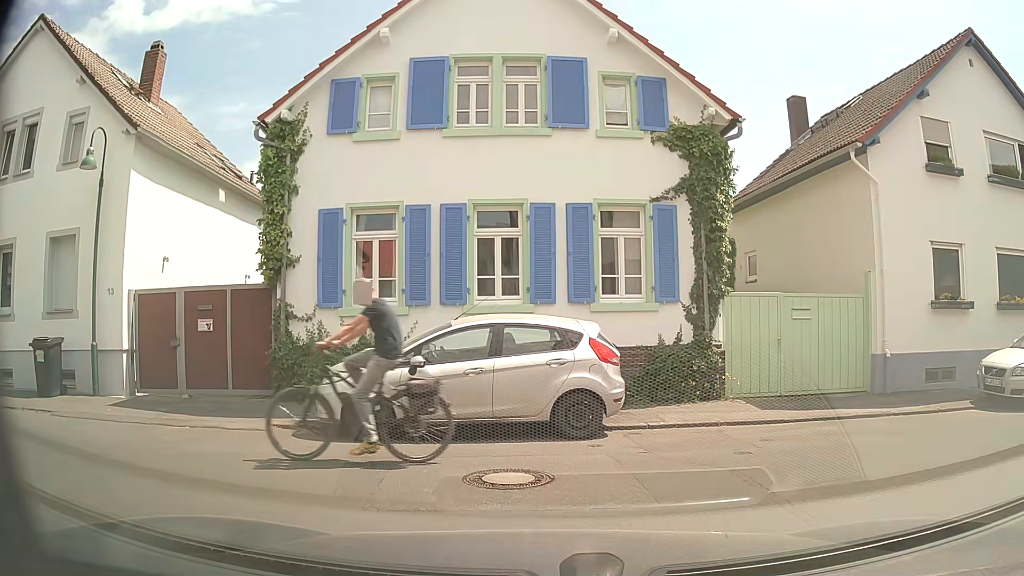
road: tertiary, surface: sett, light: Day
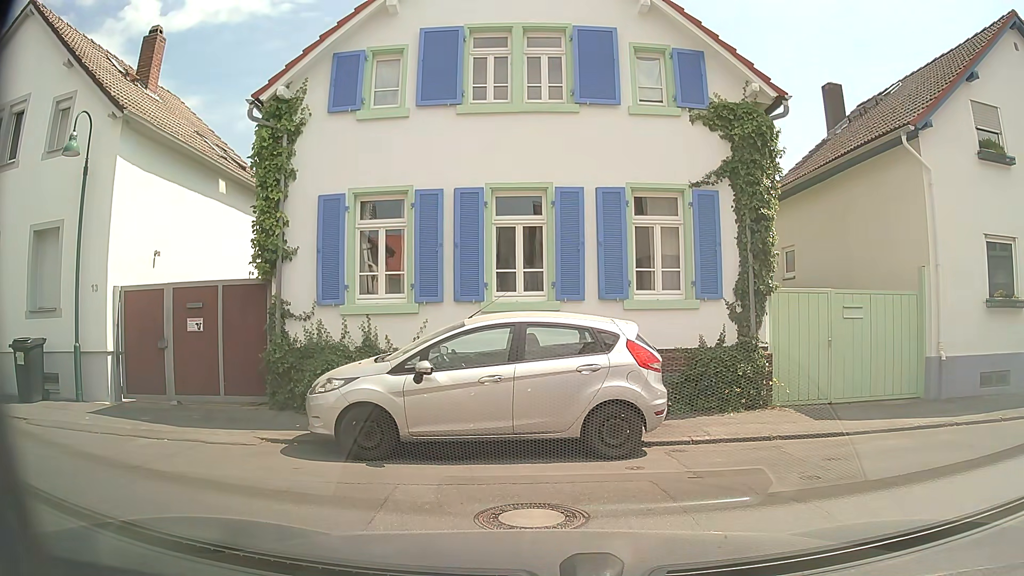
(0.0, +1.2) m; 0°
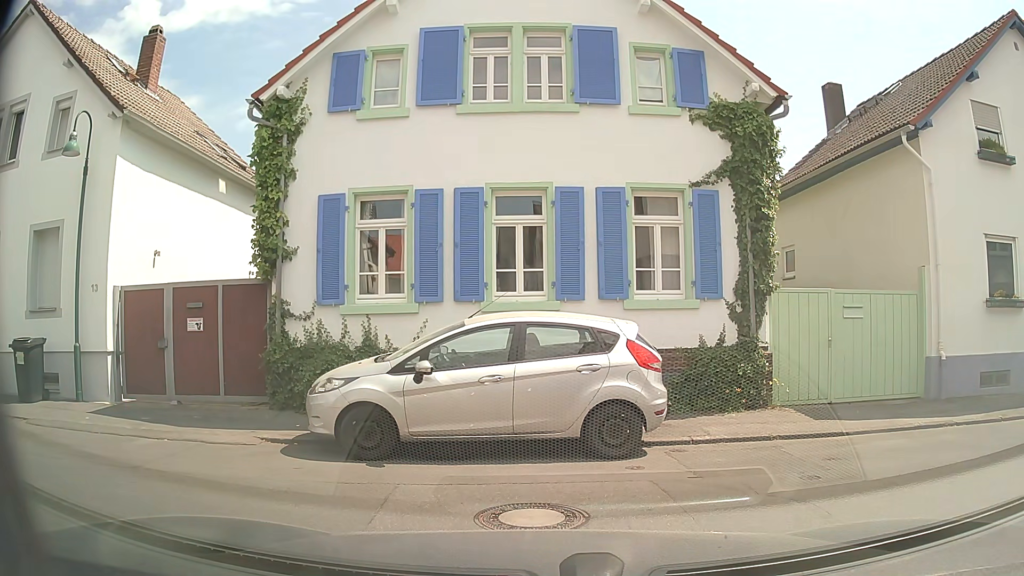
(0.0, 0.0) m; 0°
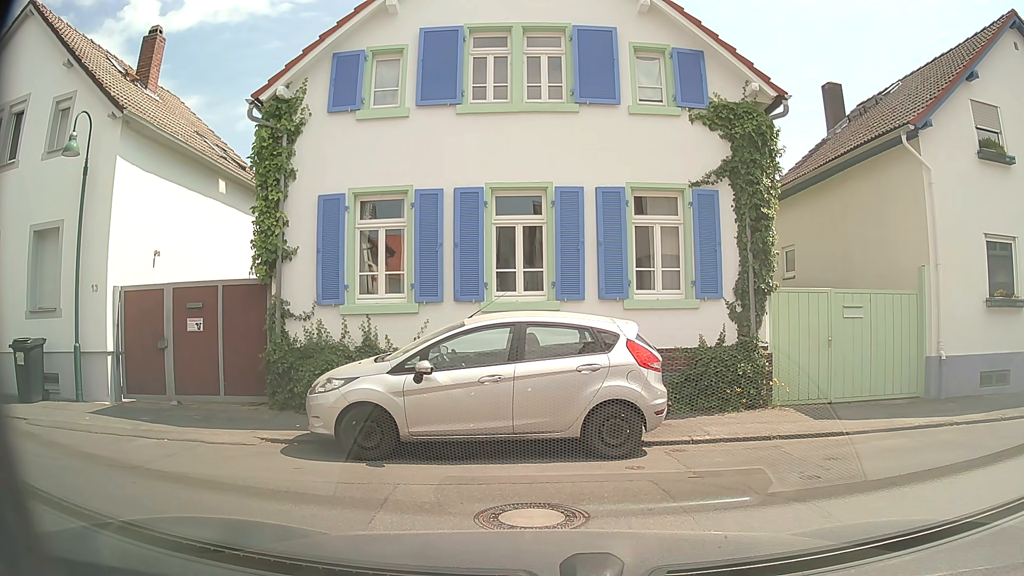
(0.0, 0.0) m; 0°
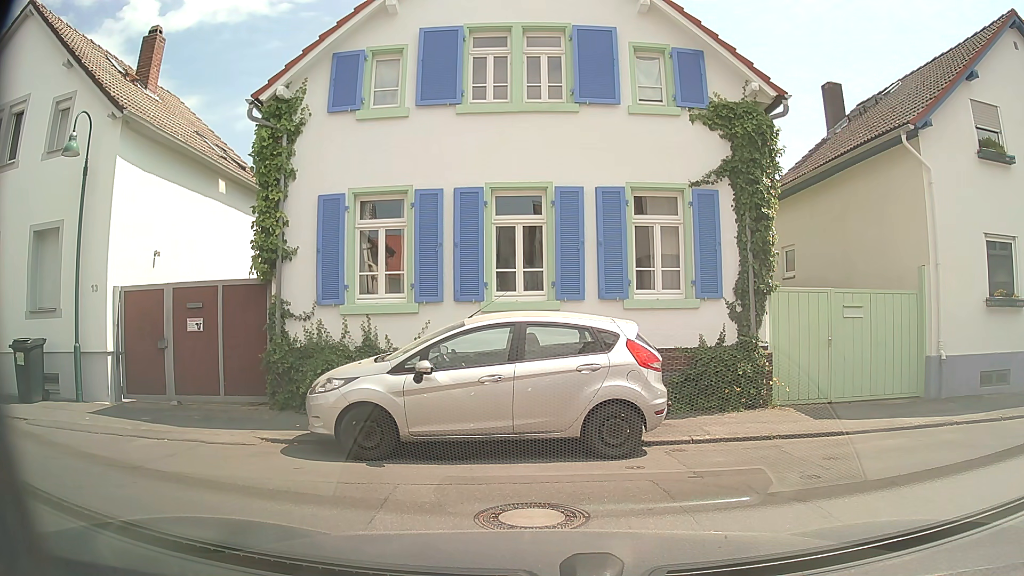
(0.0, 0.0) m; 0°
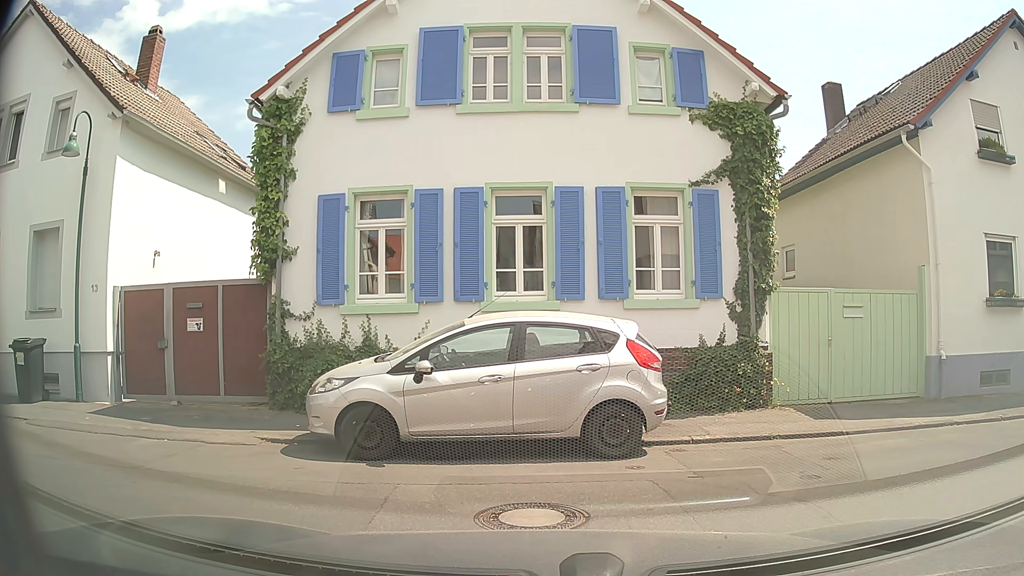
(0.0, 0.0) m; 0°
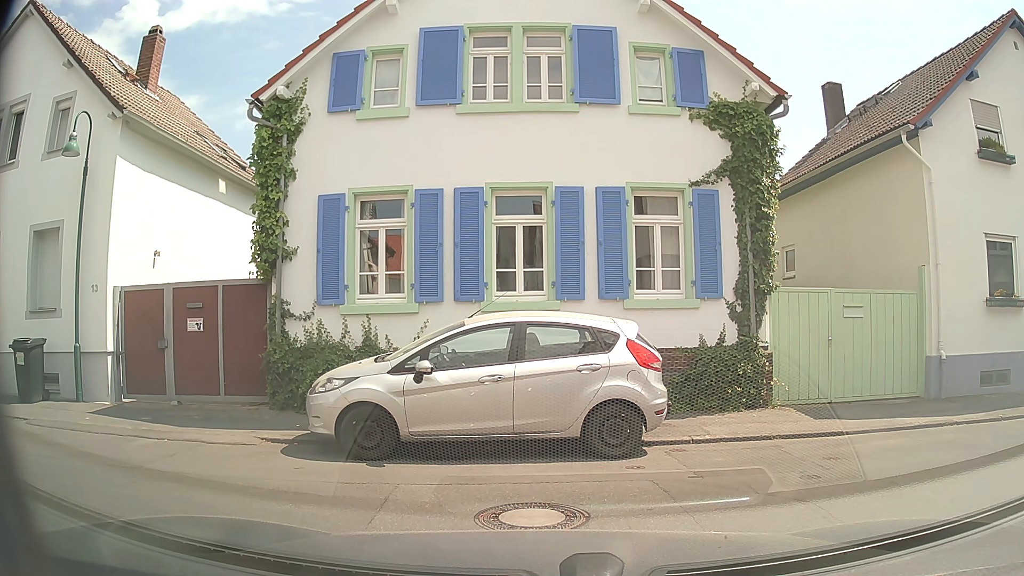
(0.0, 0.0) m; 0°
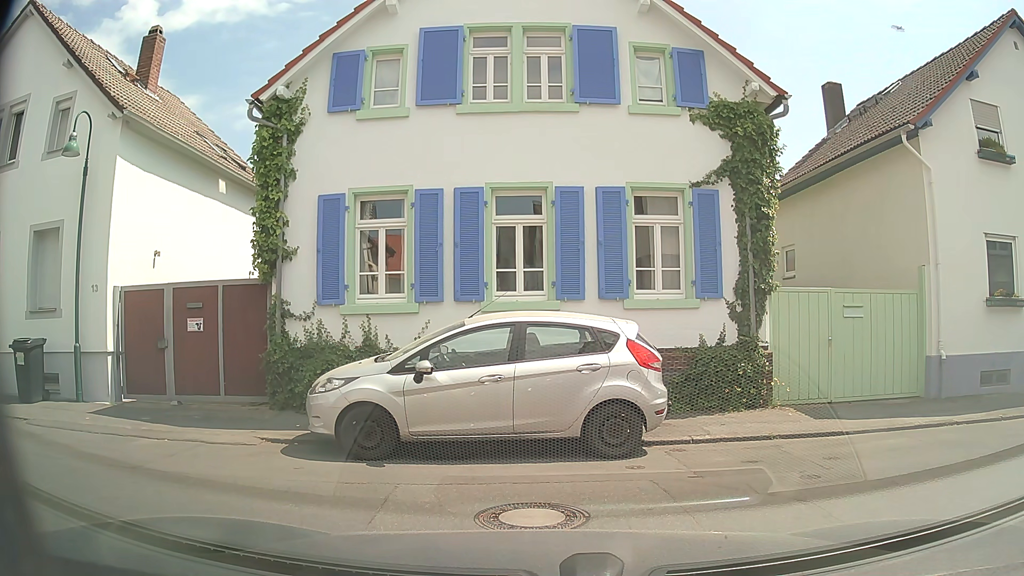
(0.0, 0.0) m; 0°
